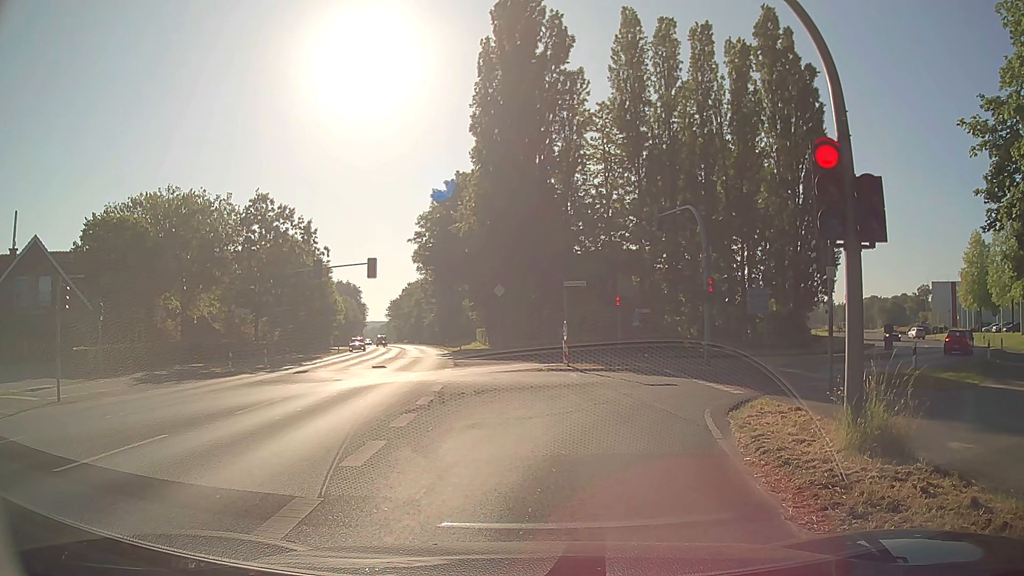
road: secondary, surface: asphalt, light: Day
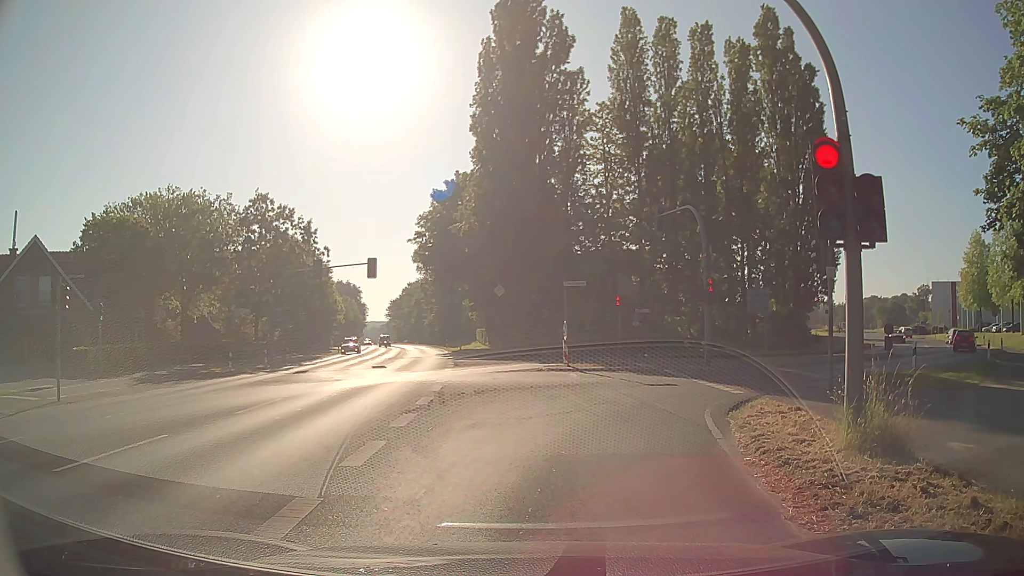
(0.0, 0.0) m; 0°
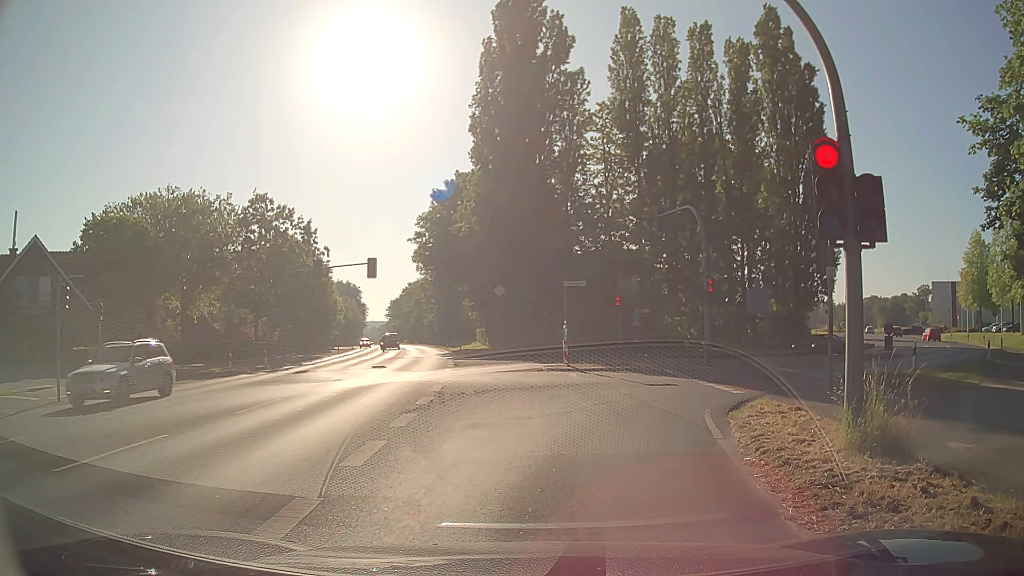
(0.0, 0.0) m; 0°
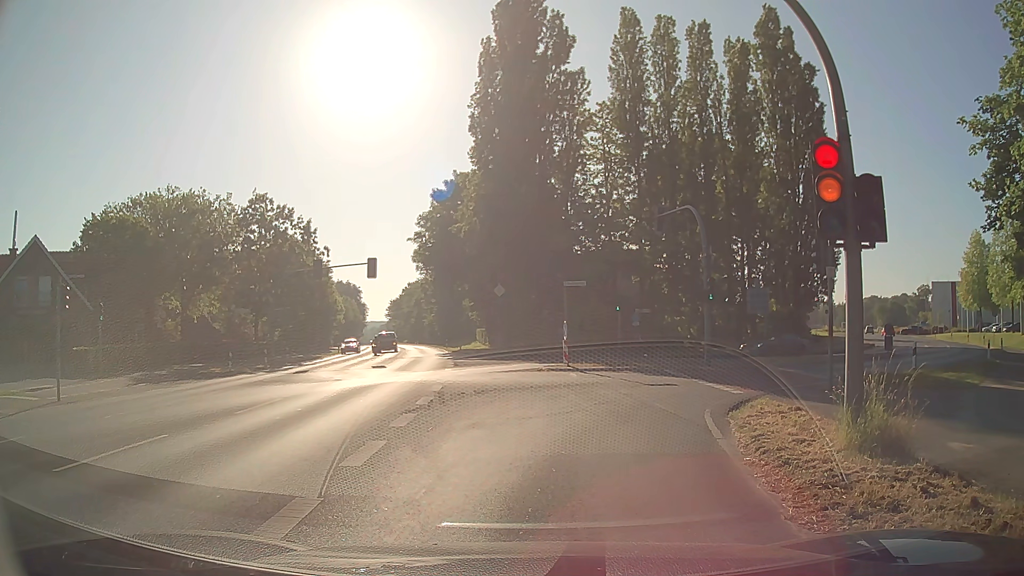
(0.0, 0.0) m; 0°
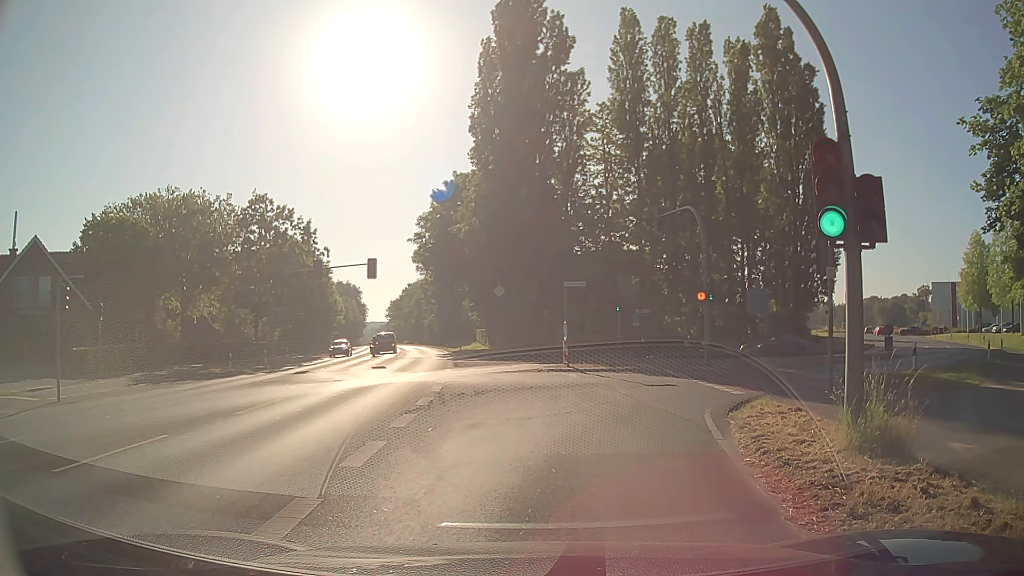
(0.0, 0.0) m; 0°
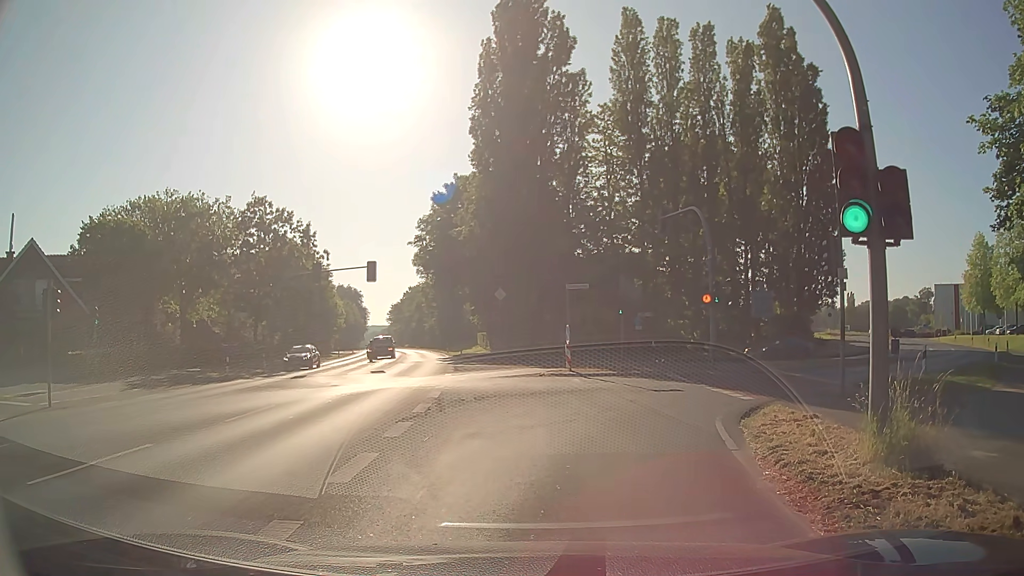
(0.0, +0.6) m; 0°
